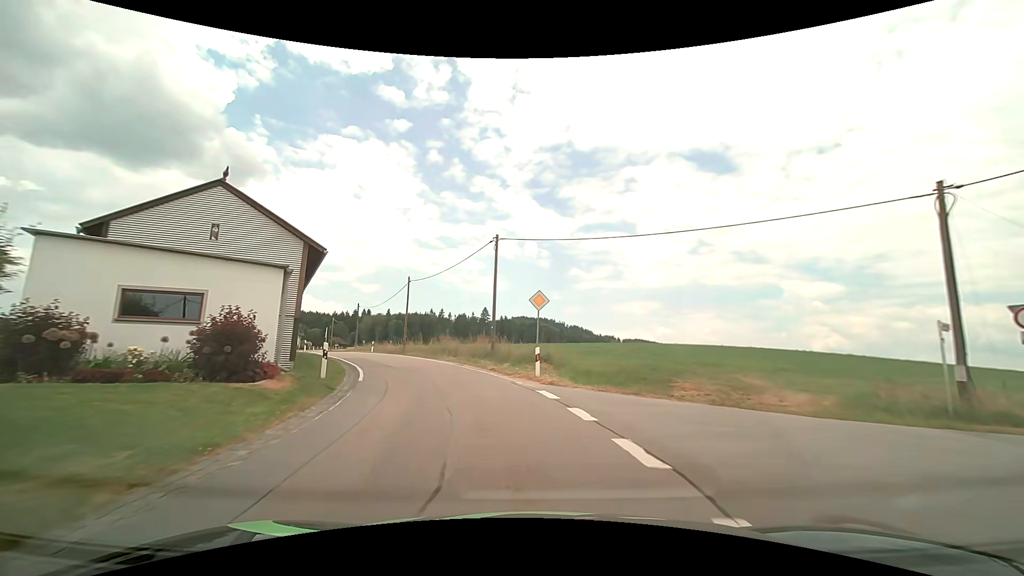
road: tertiary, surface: asphalt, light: Day
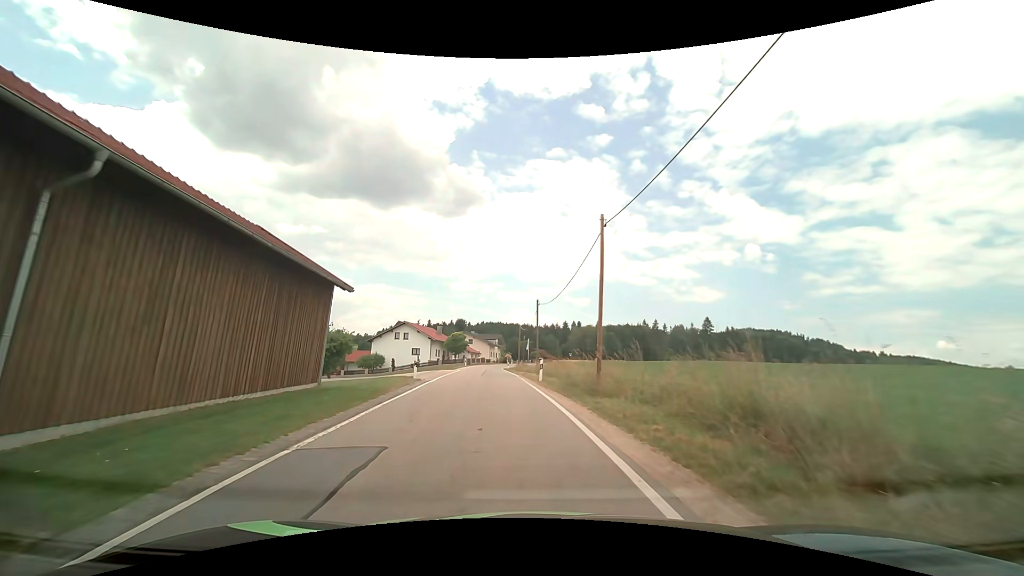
(-4.8, +23.9) m; -24°
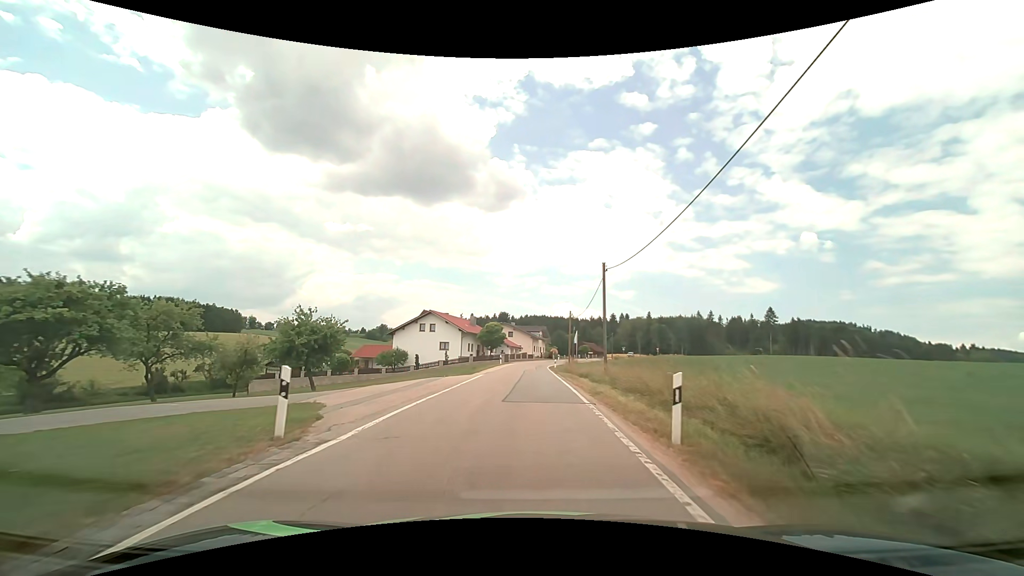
(-0.8, +16.1) m; -5°
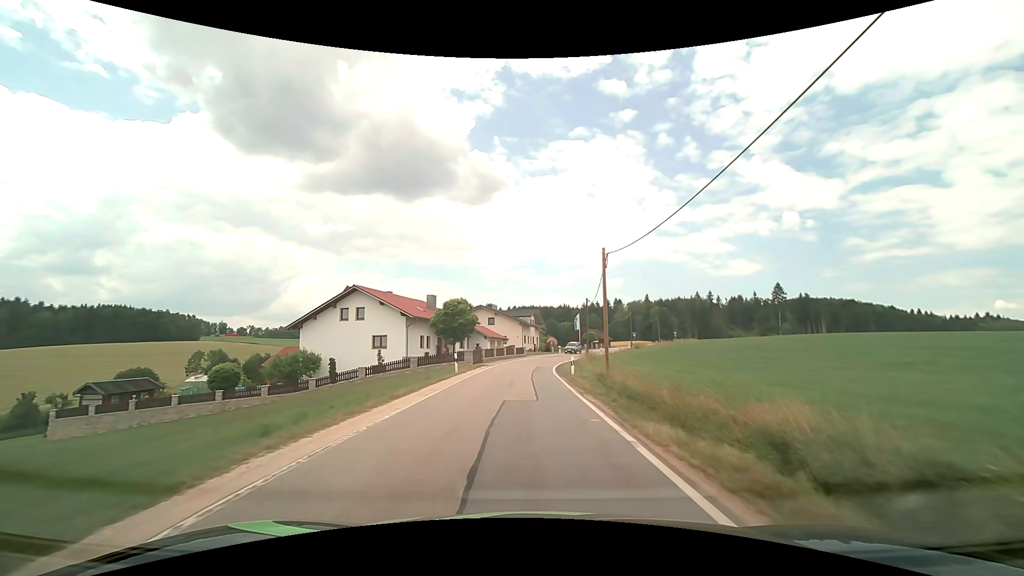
(-0.1, +29.8) m; +1°
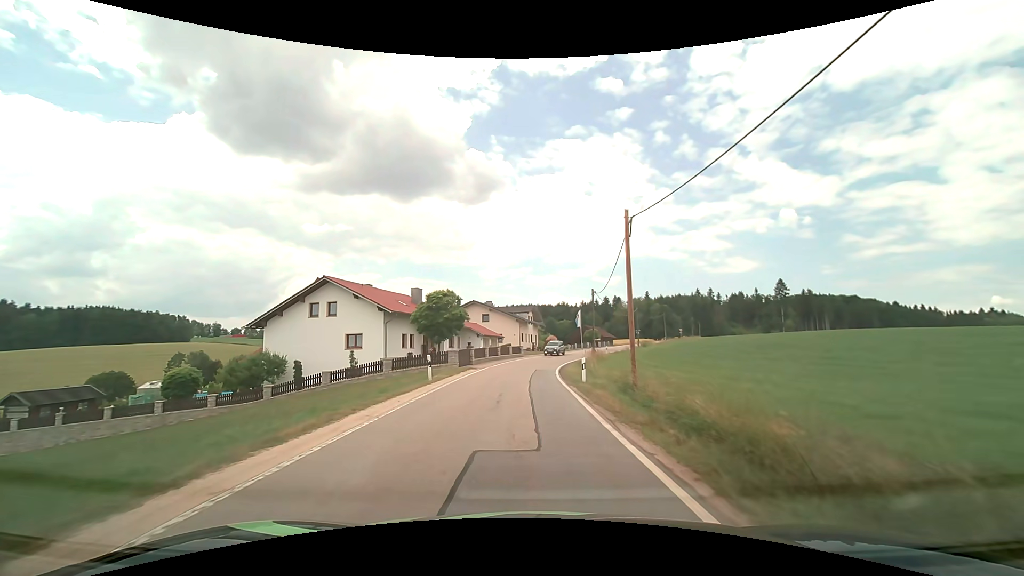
(0.0, +6.4) m; 0°
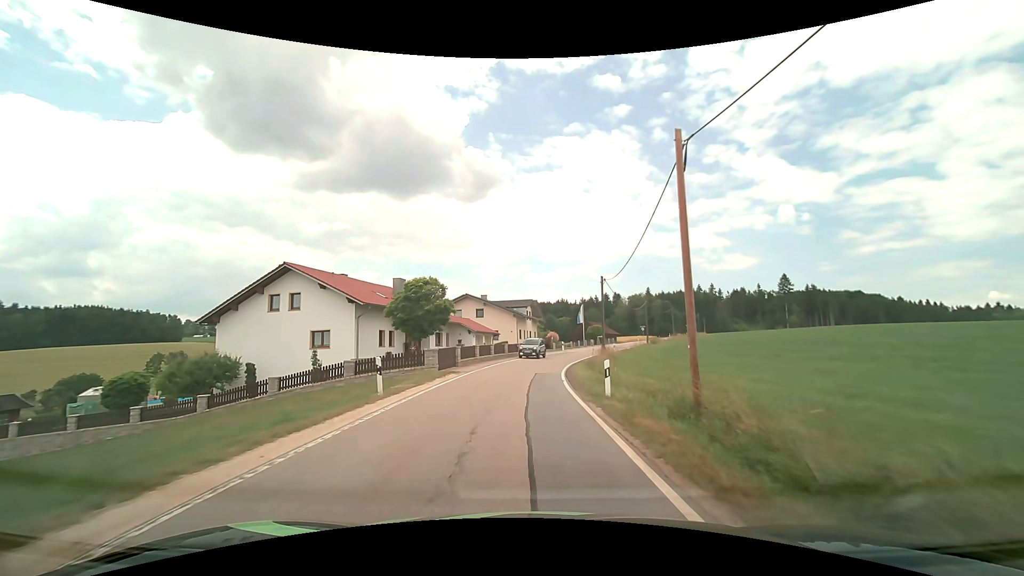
(0.0, +6.4) m; 0°
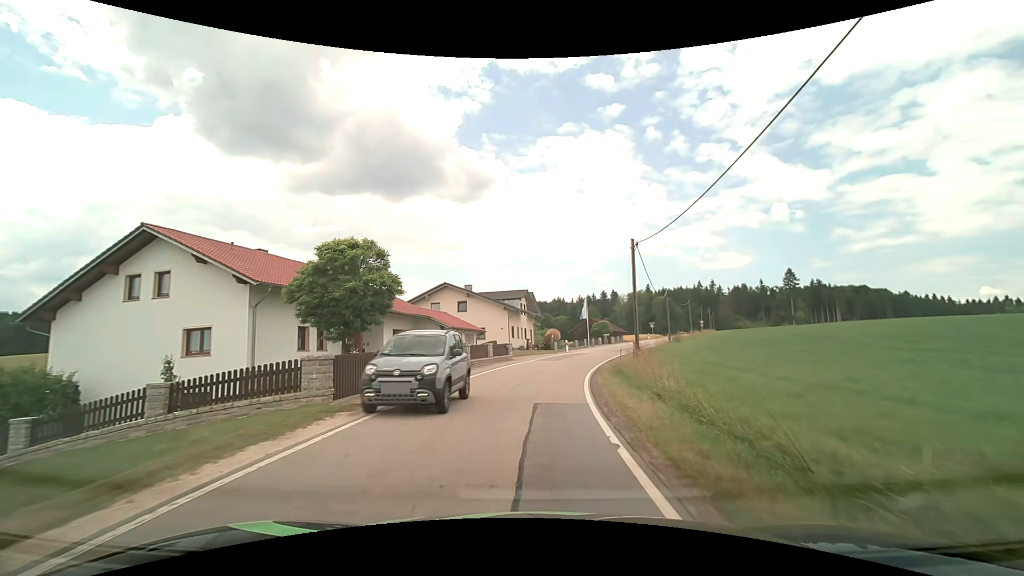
(0.0, +12.5) m; +1°
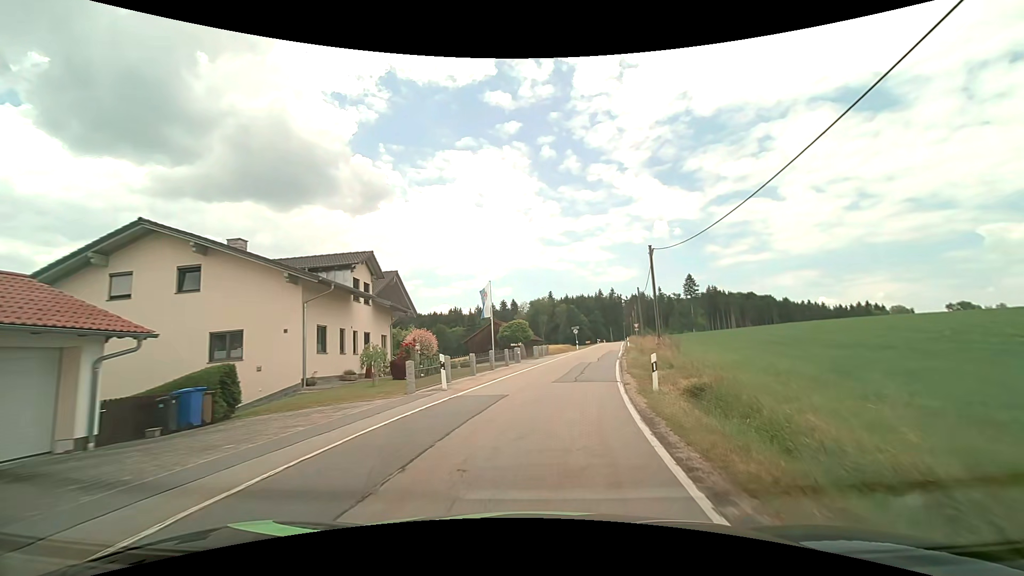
(+2.1, +29.2) m; +11°
(+1, +10) (+2, +20) (+4, +30) (+5, +40) (+7, +49) (+9, +59) (+11, +69) (+13, +79) (+15, +89) (+17, +99) m
